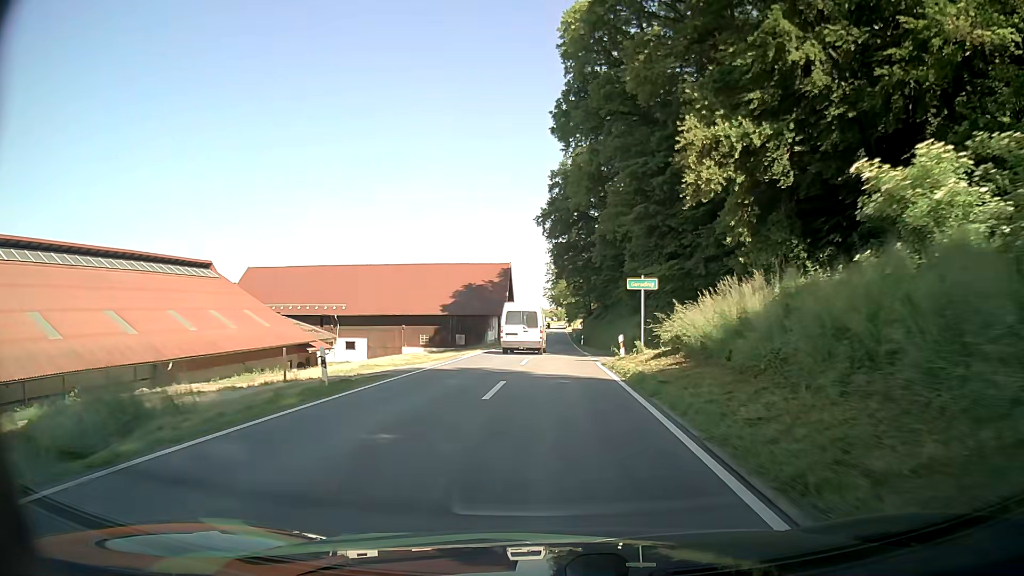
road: secondary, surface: asphalt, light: Day
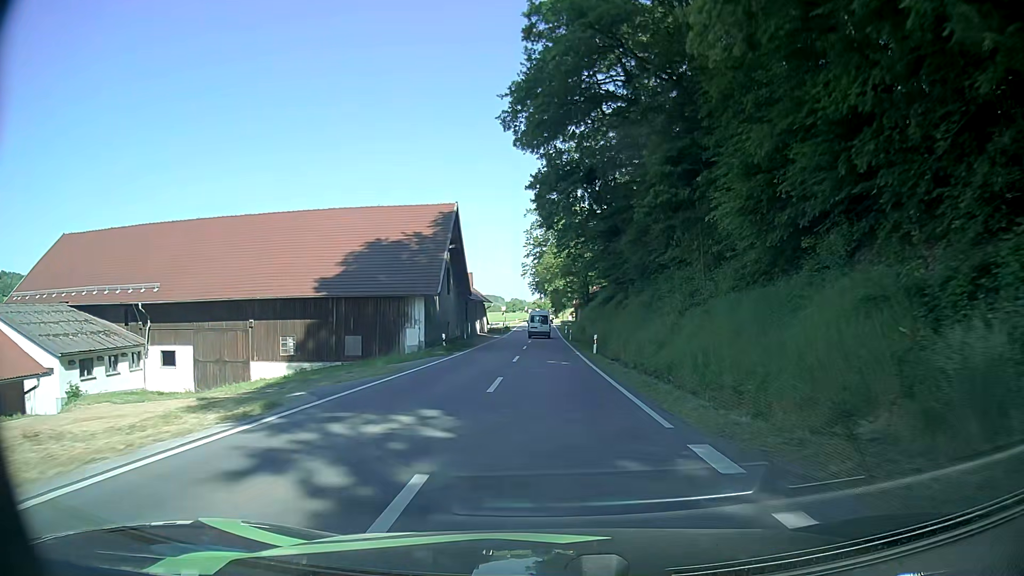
(+0.5, +34.0) m; +2°
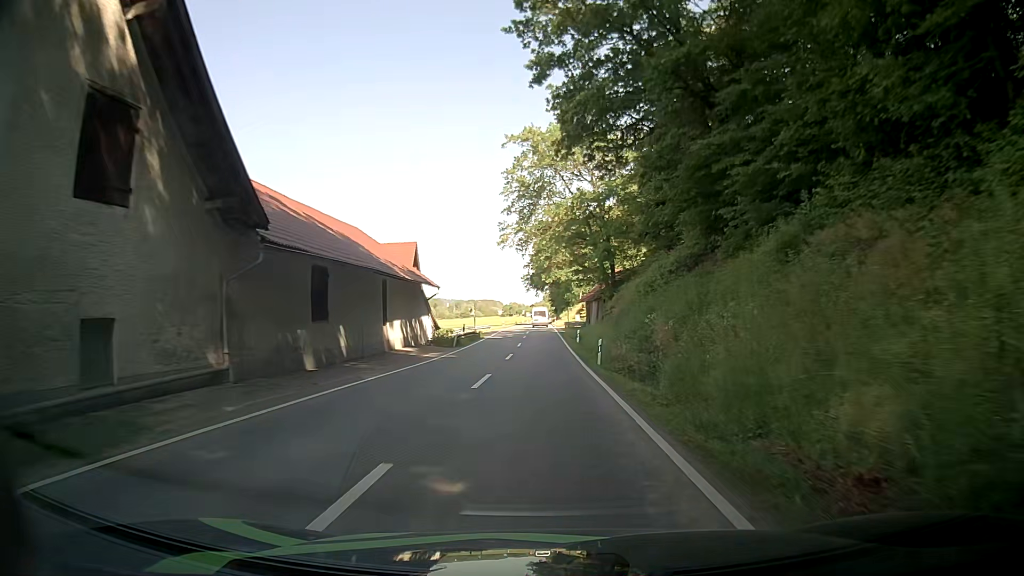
(-0.1, +35.7) m; 0°
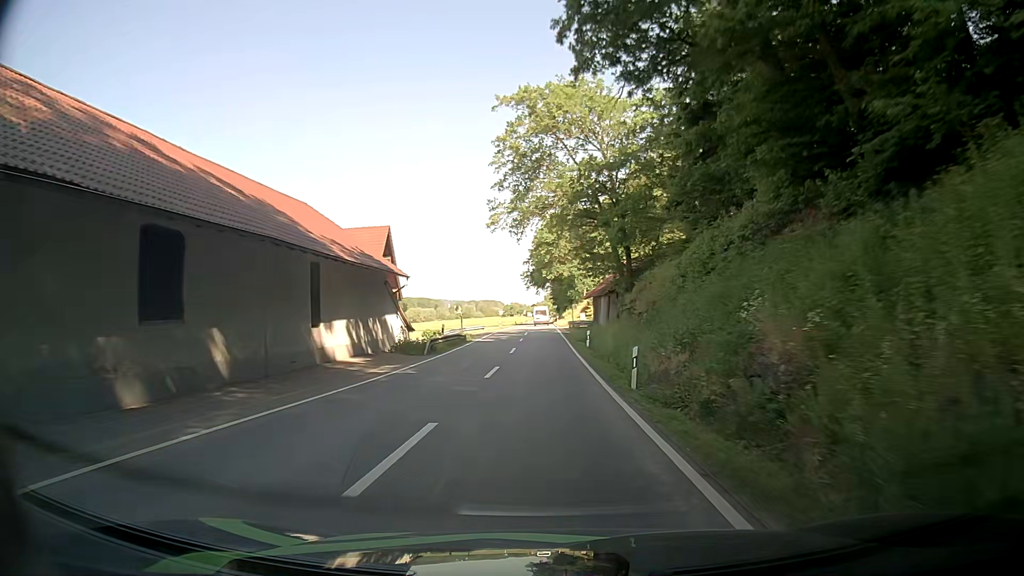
(+0.1, +9.2) m; 0°
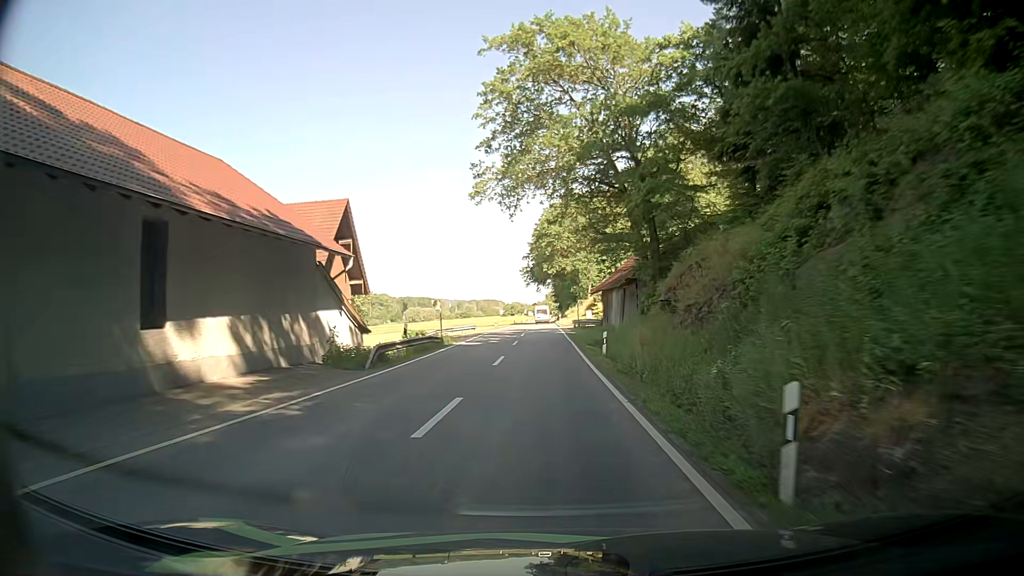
(-0.1, +9.3) m; -1°
